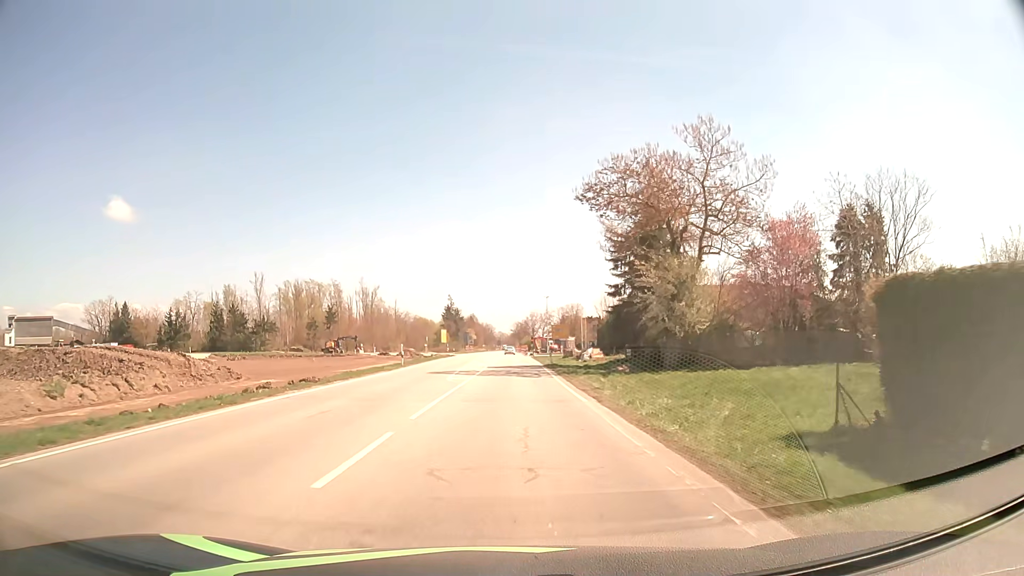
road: secondary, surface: asphalt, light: Day
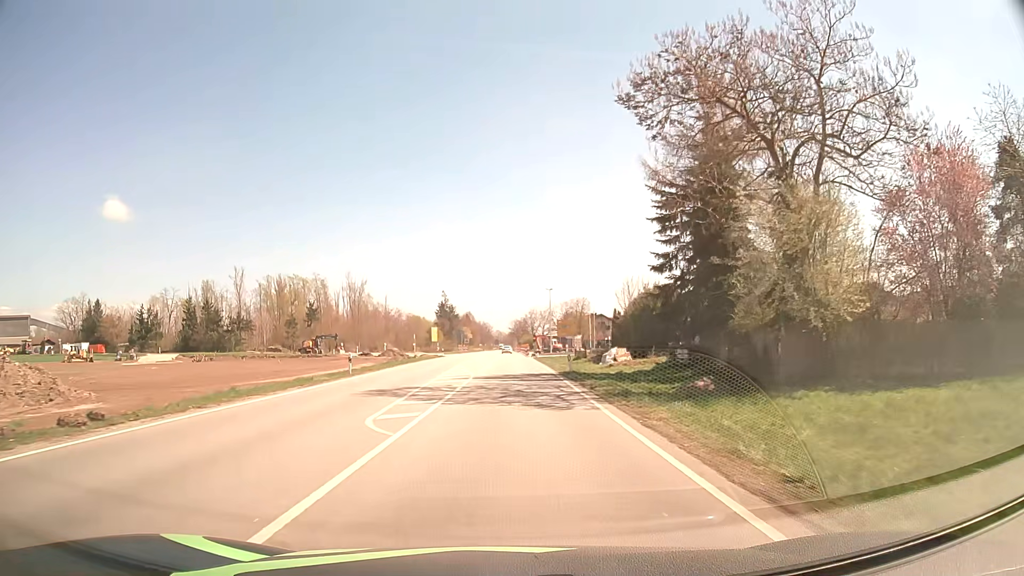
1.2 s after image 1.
(0.0, +15.2) m; 0°
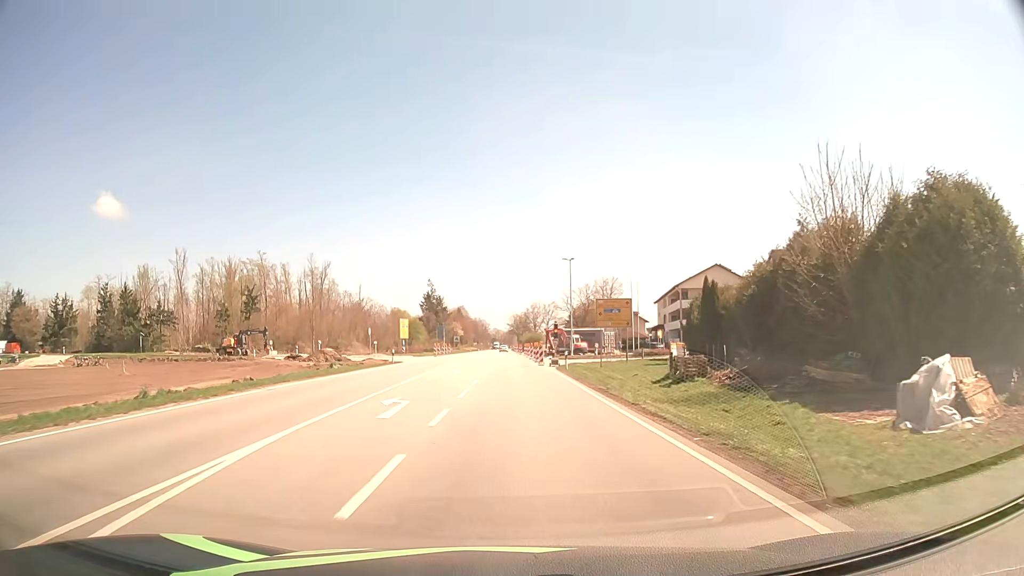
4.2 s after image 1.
(+0.1, +37.8) m; 0°
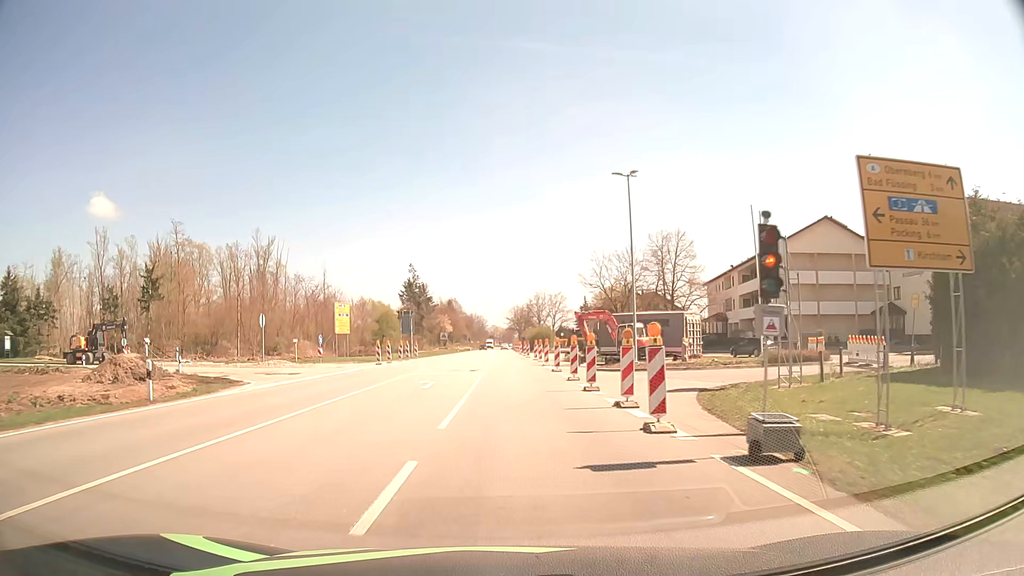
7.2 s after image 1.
(+0.2, +36.2) m; 0°
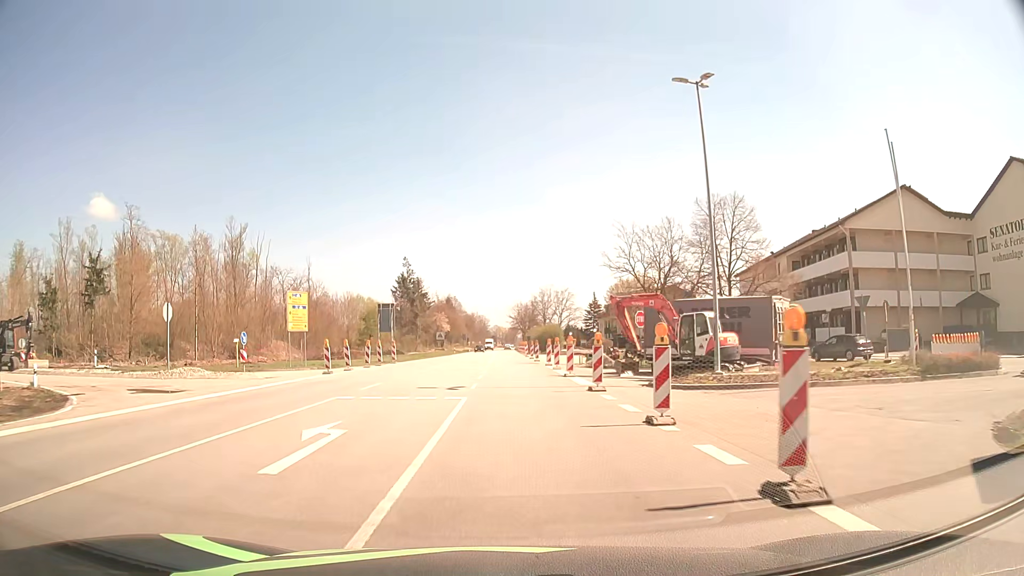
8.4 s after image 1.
(0.0, +14.1) m; 0°
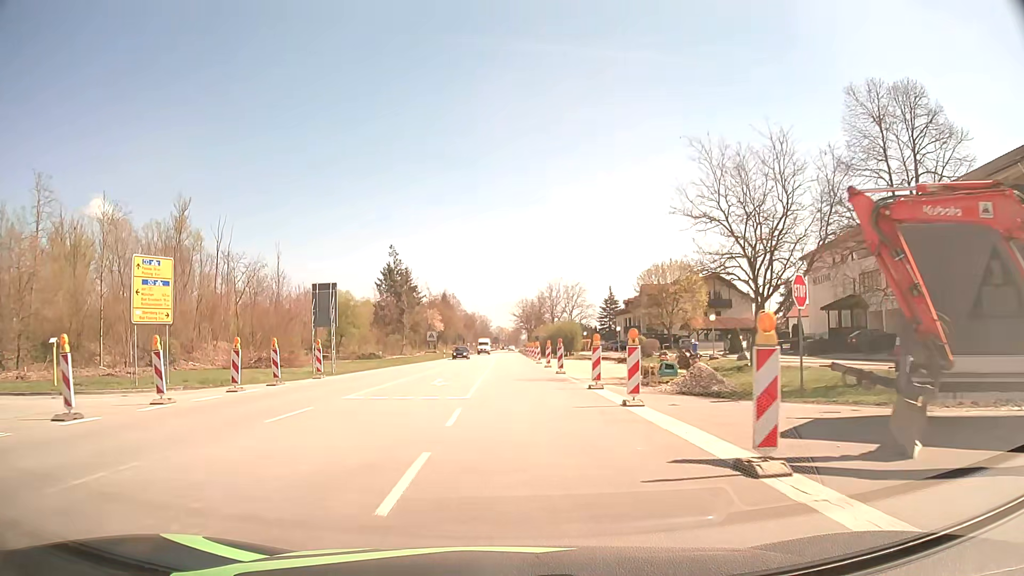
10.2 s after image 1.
(-0.1, +21.0) m; 0°
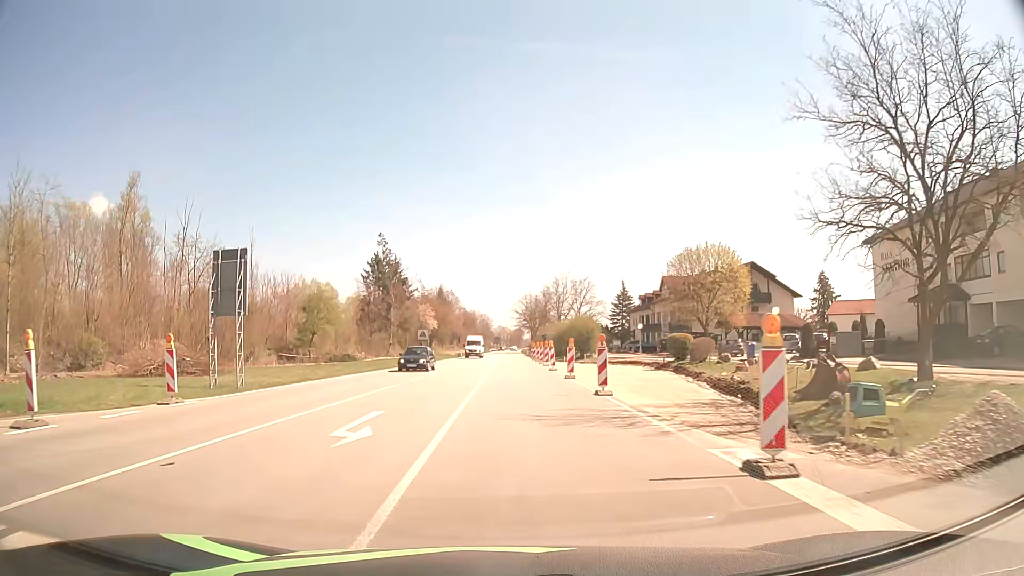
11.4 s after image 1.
(0.0, +13.9) m; 0°
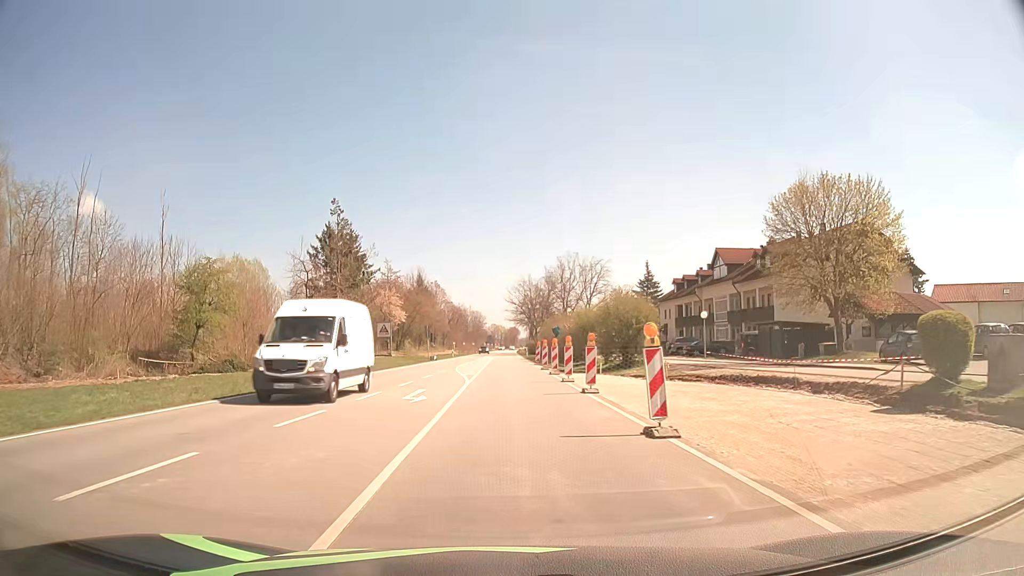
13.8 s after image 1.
(+0.2, +28.0) m; 0°
(0, +10) (0, +20) (0, +30) (0, +40) (0, +50) (0, +60) (0, +70) (0, +80) (0, +90) (0, +100) m
